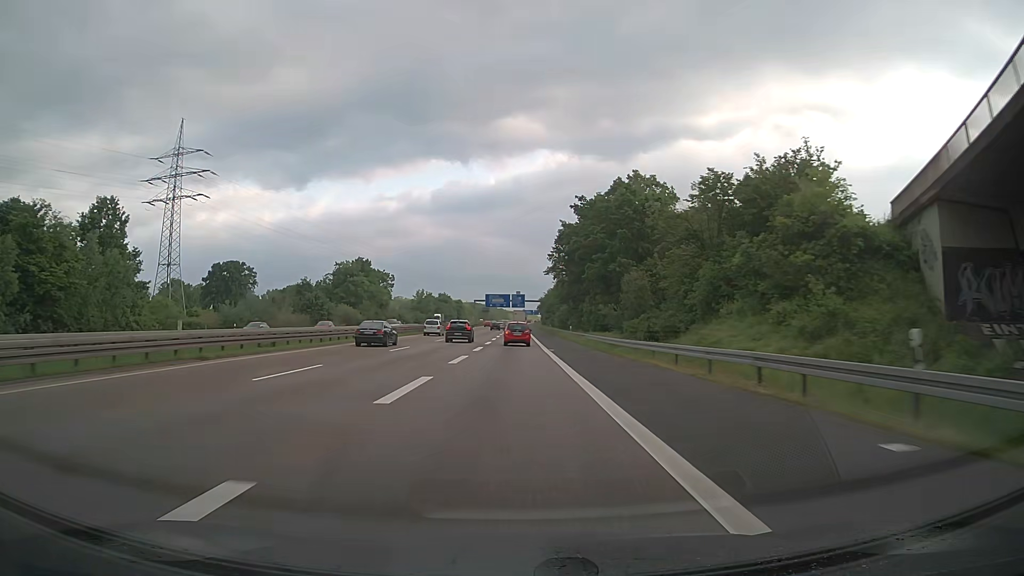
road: motorway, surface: asphalt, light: Day
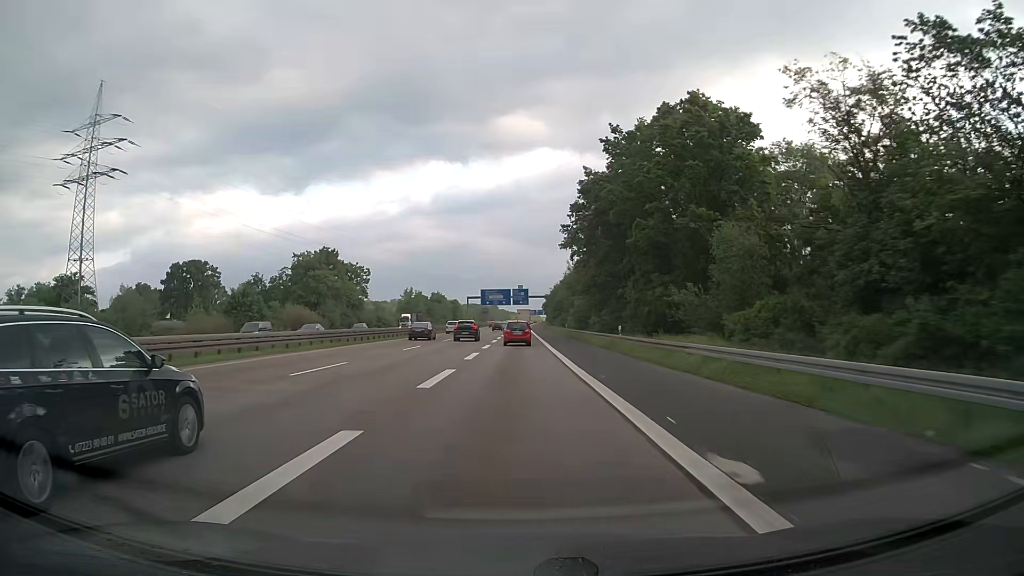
(-0.2, +32.9) m; 0°
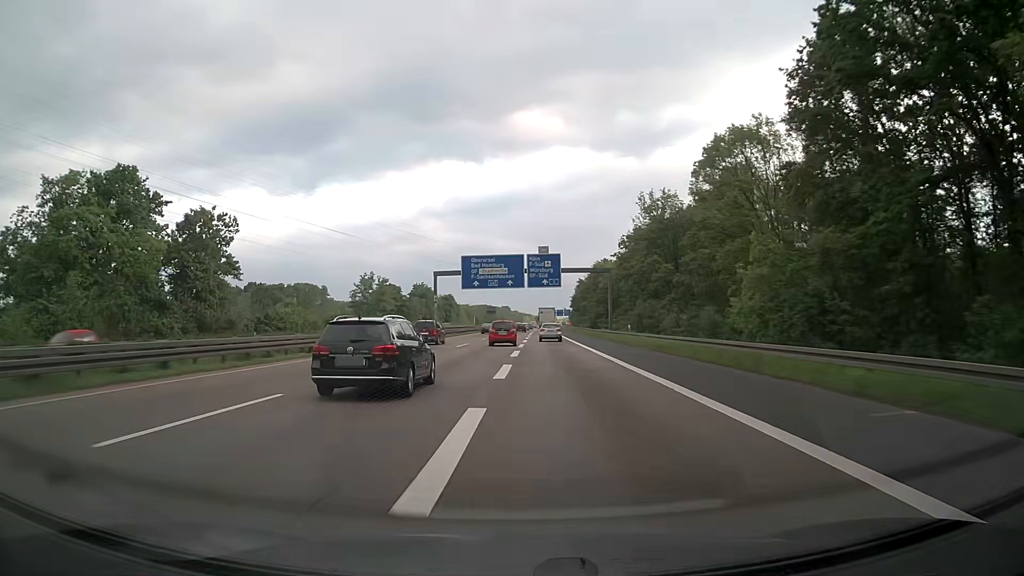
(-0.7, +81.7) m; -1°
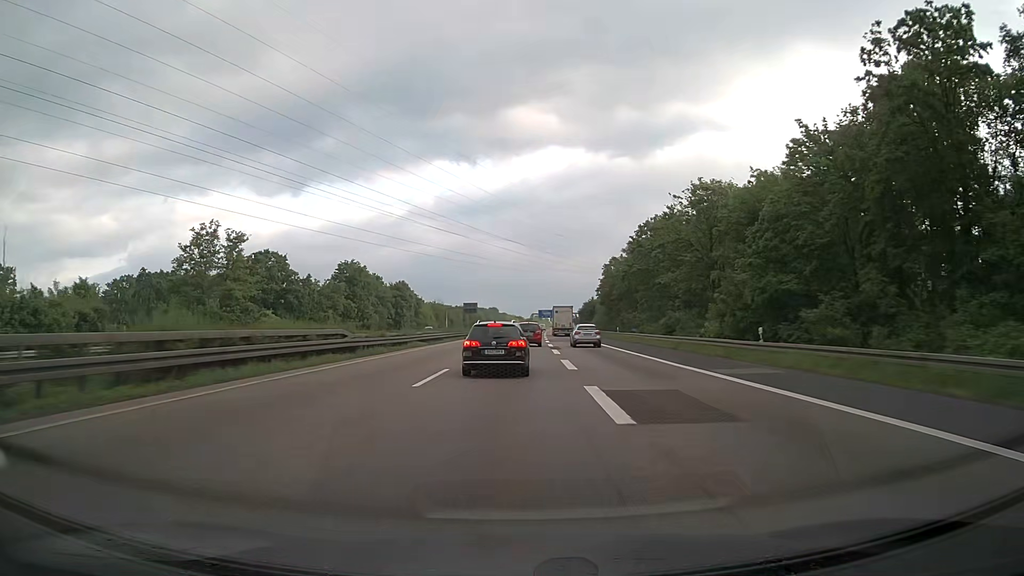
(-0.3, +79.6) m; 0°
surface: paved
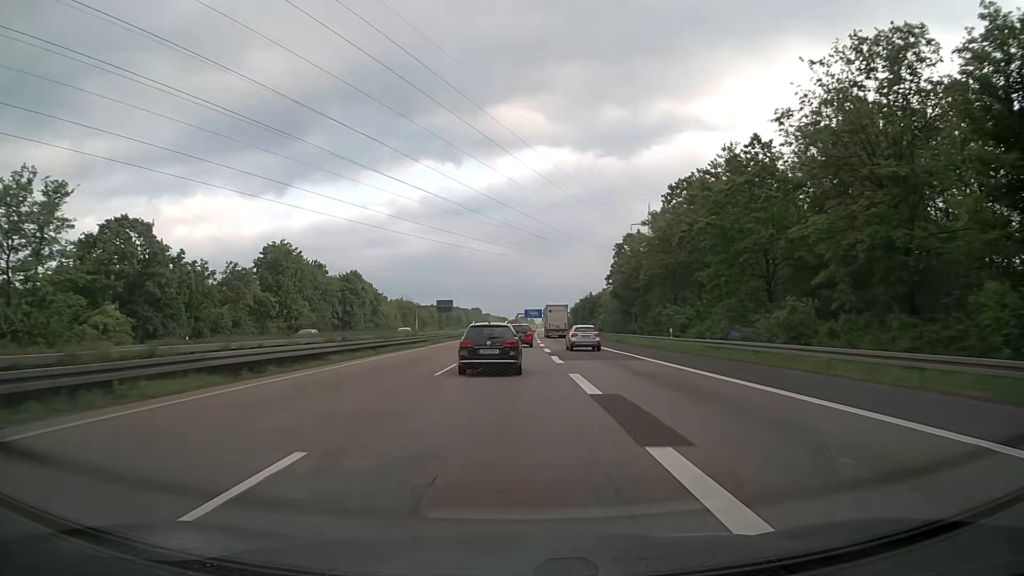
(+0.6, +31.8) m; +2°
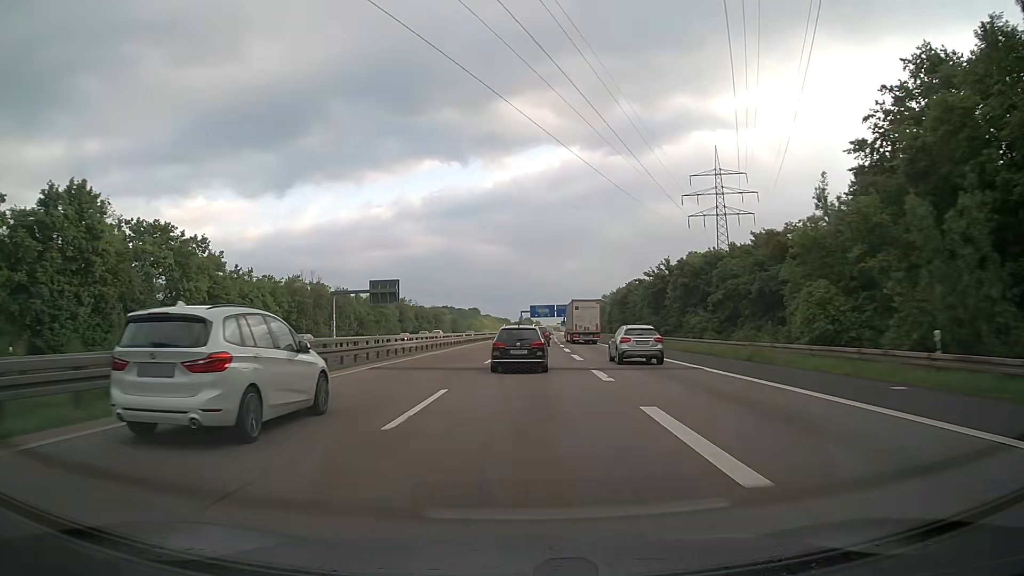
(+0.5, +80.1) m; 0°
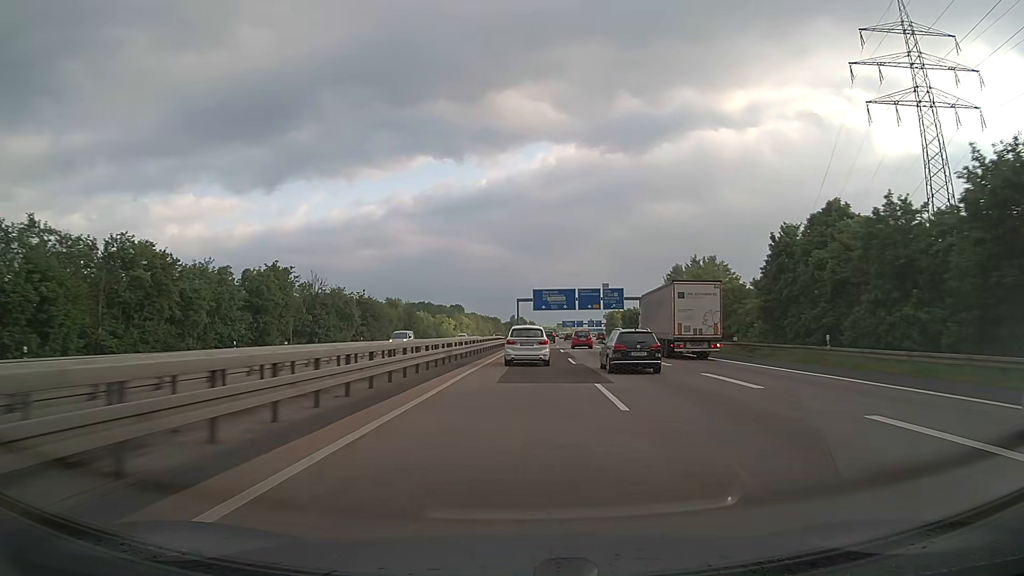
(-0.9, +86.3) m; 0°
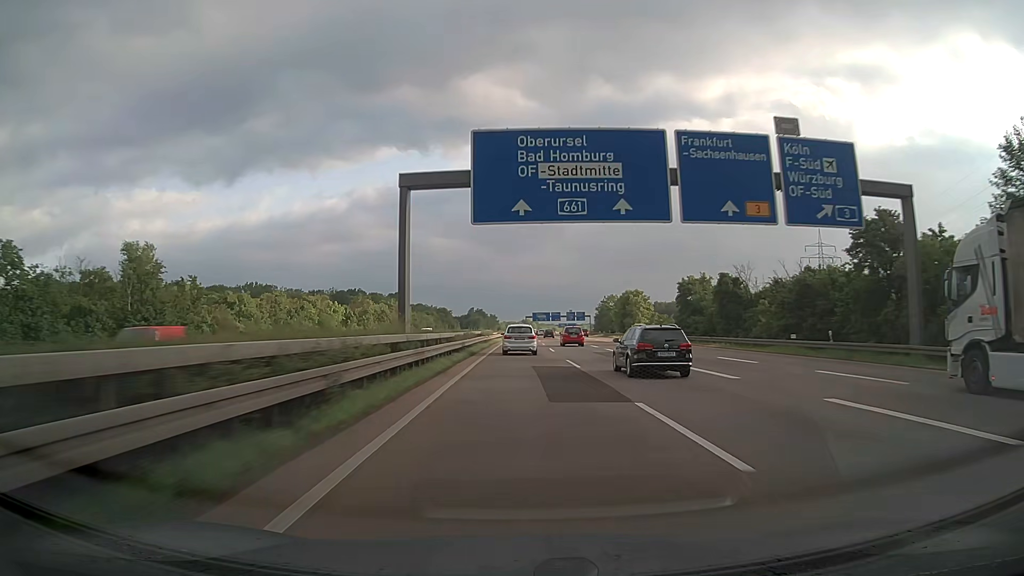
(+3.2, +94.6) m; +3°
(0, +10) (0, +20) (0, +30) (0, +40) (0, +50) (0, +60) (0, +70) (0, +80) (+1, +90) (+1, +100) m
